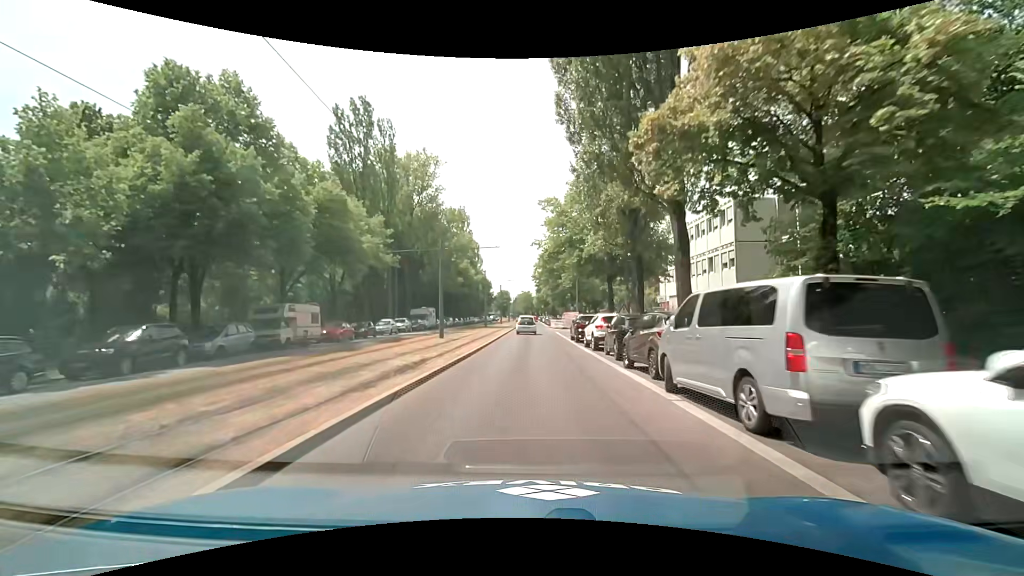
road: secondary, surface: asphalt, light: Day
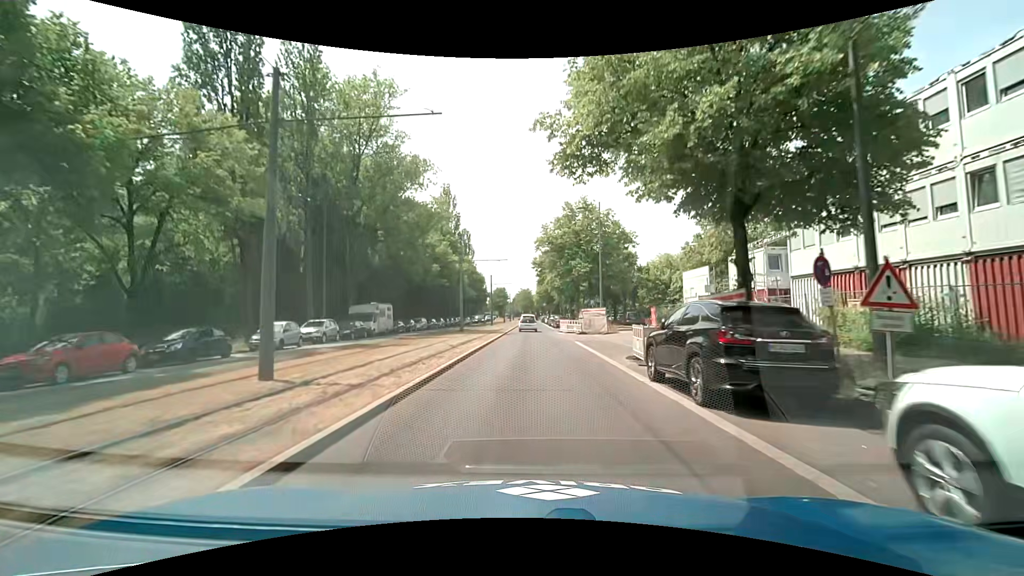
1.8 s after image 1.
(0.0, +21.3) m; 0°
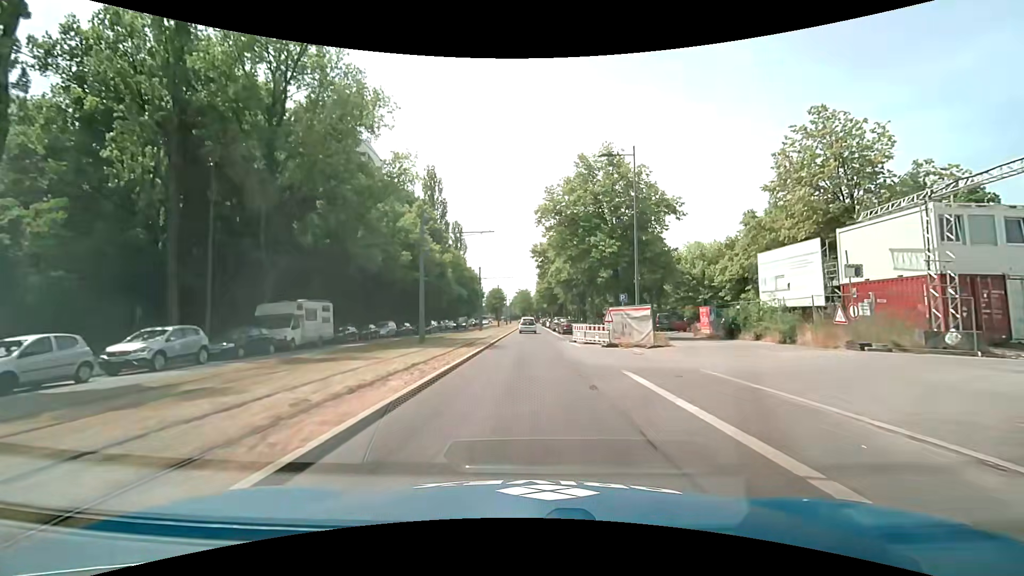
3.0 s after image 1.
(-0.1, +14.2) m; 0°
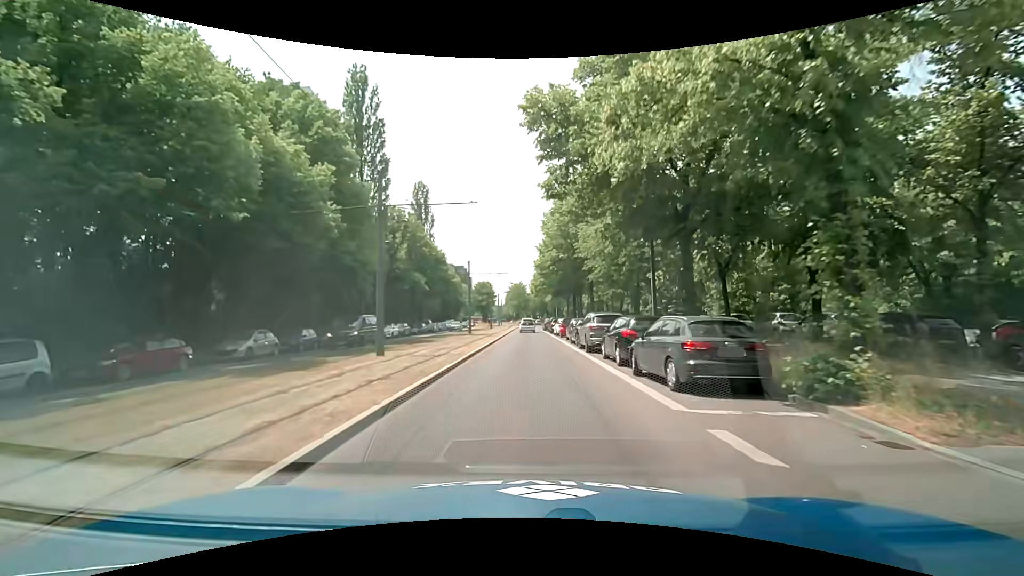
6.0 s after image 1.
(+0.2, +35.7) m; +1°
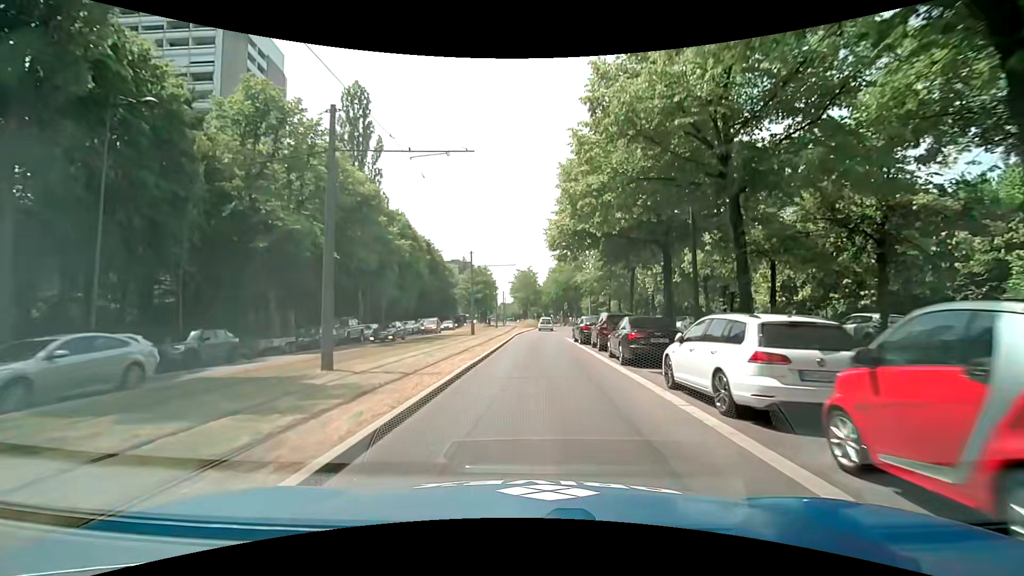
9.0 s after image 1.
(-0.3, +35.4) m; -2°
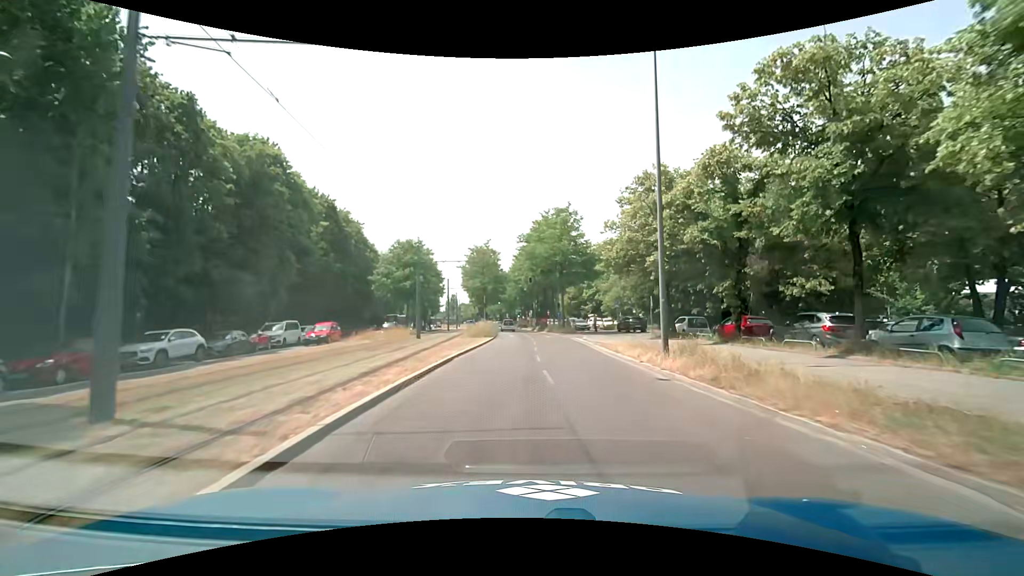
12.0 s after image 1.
(+0.9, +34.5) m; +4°
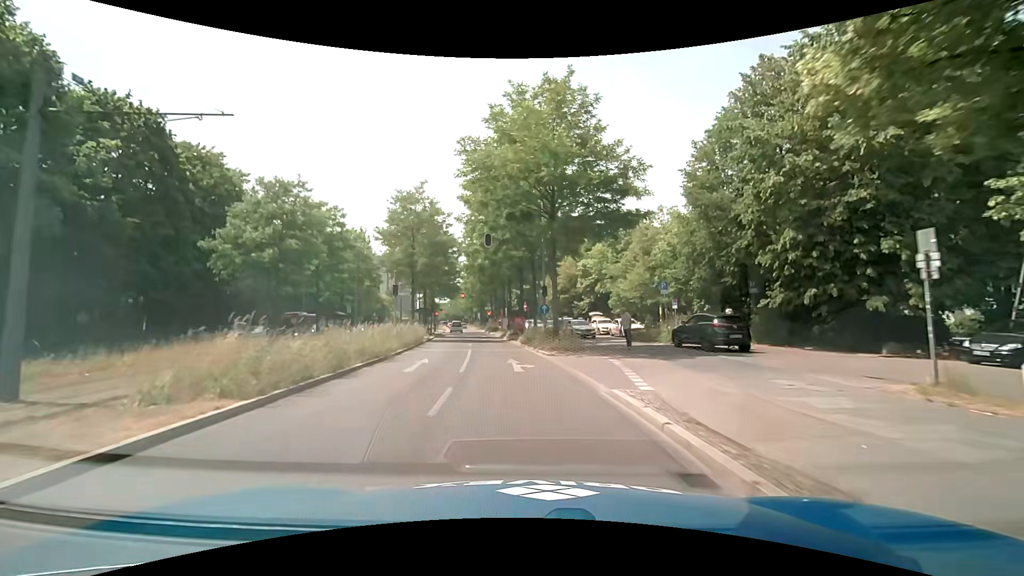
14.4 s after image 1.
(+1.5, +27.4) m; +2°
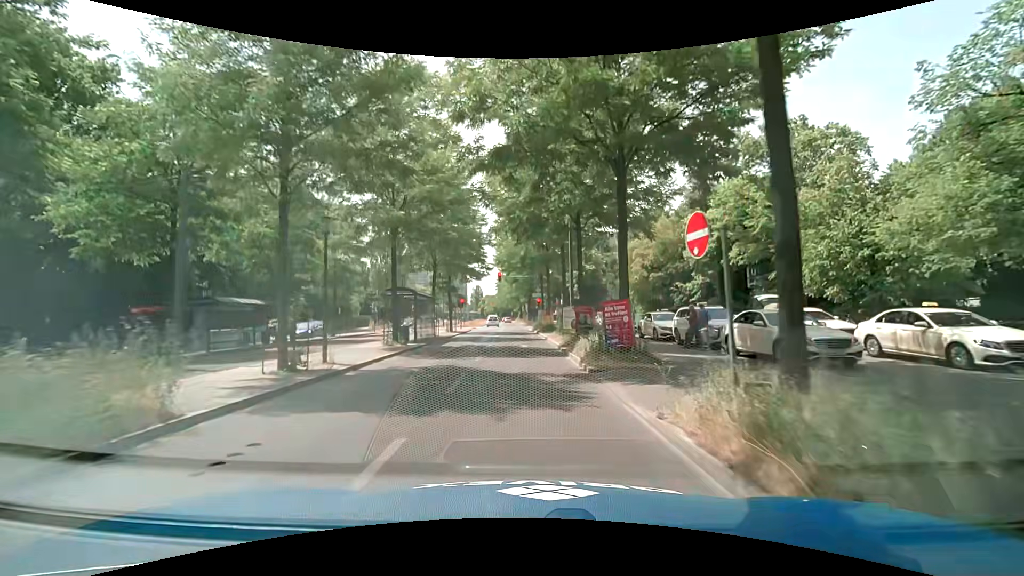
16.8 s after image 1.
(-1.7, +25.6) m; -7°
